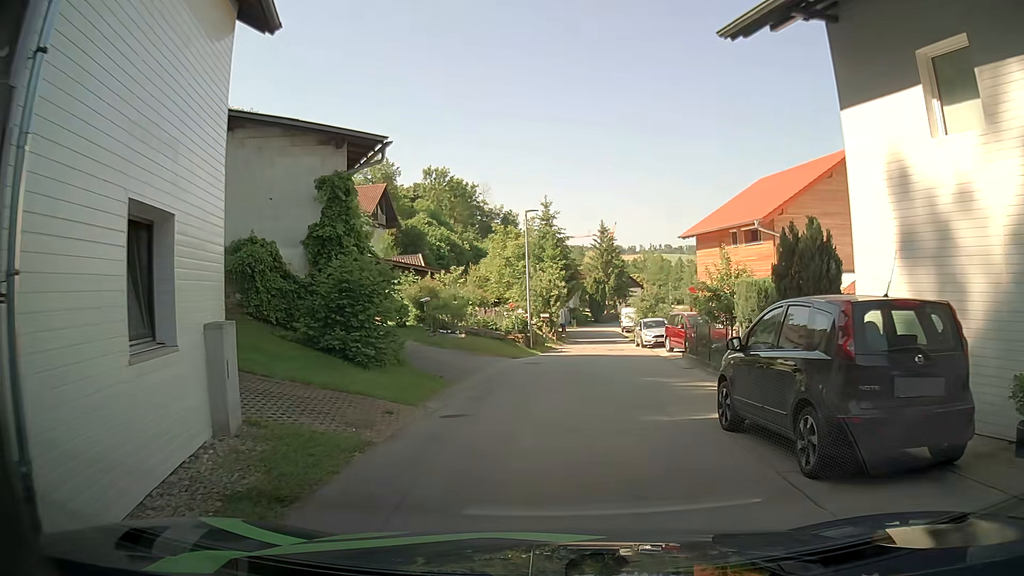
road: unclassified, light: Day
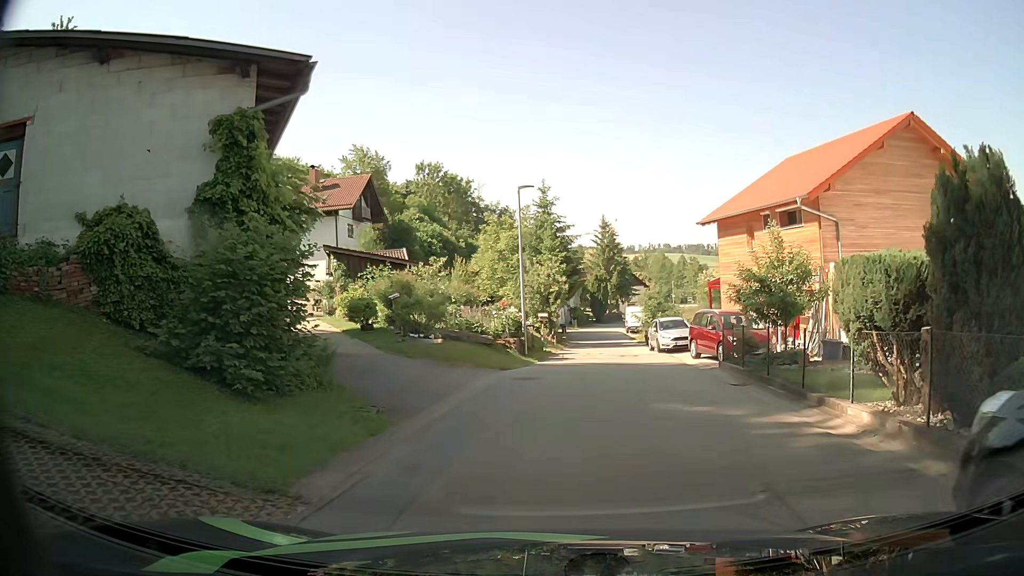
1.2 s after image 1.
(0.0, +5.5) m; 0°
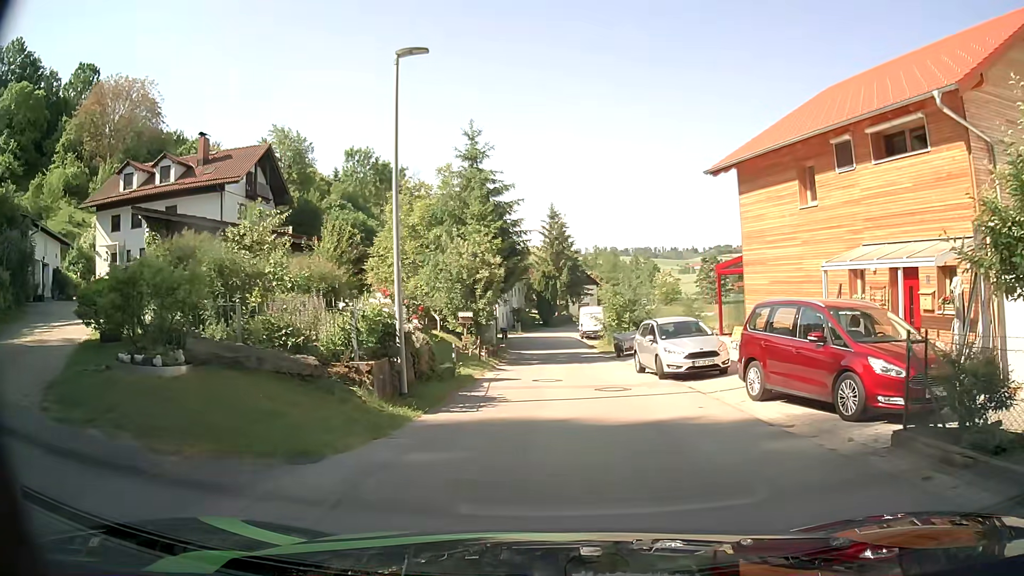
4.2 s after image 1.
(+0.5, +12.8) m; +4°
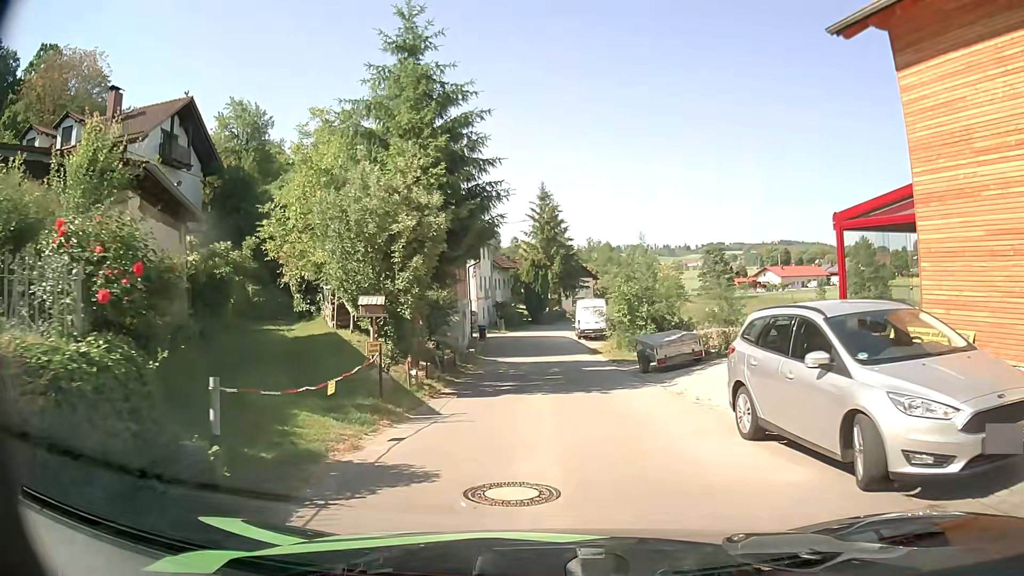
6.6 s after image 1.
(+0.2, +11.8) m; +2°
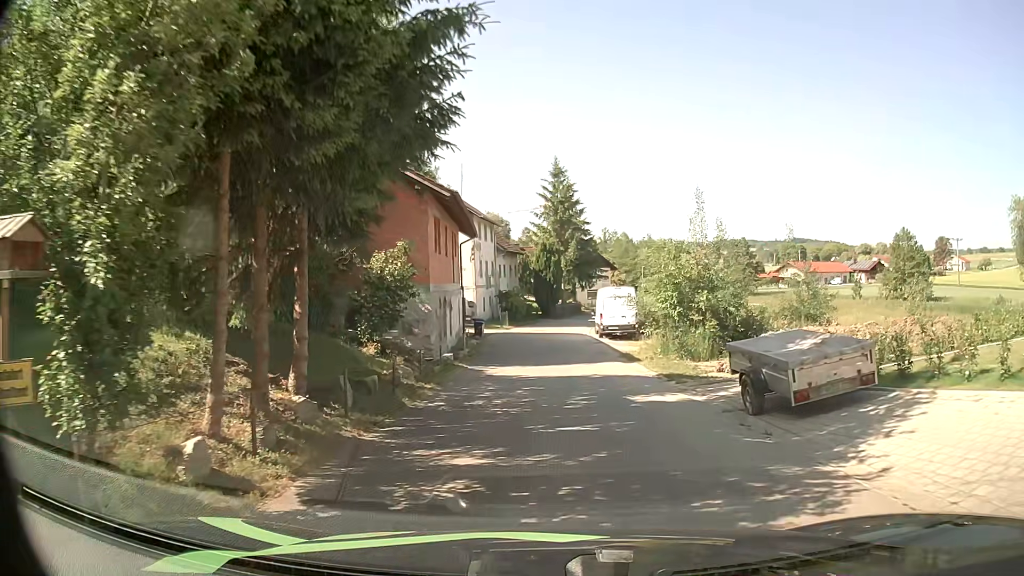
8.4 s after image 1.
(-0.2, +9.8) m; -2°
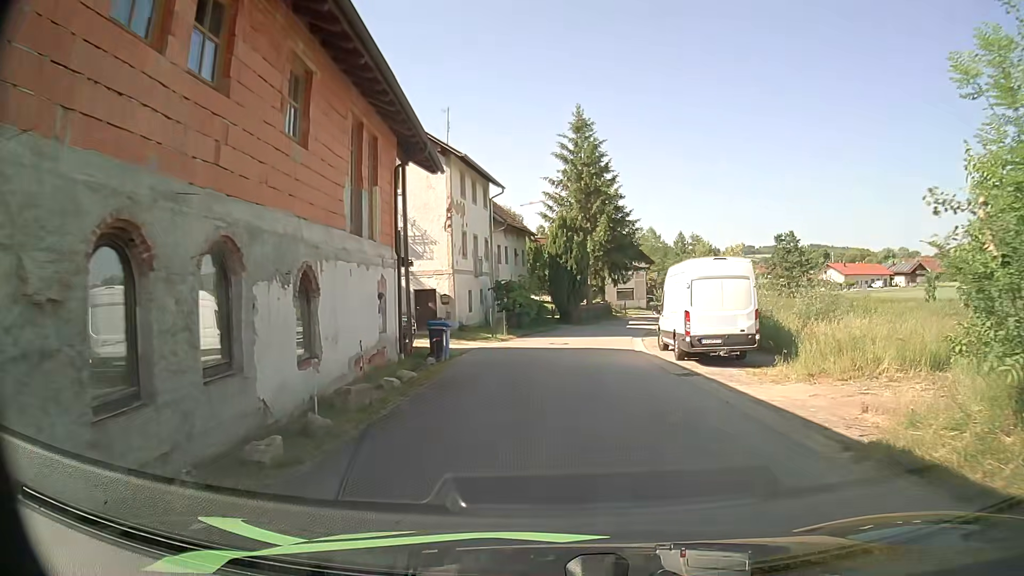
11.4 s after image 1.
(-0.4, +18.5) m; -3°
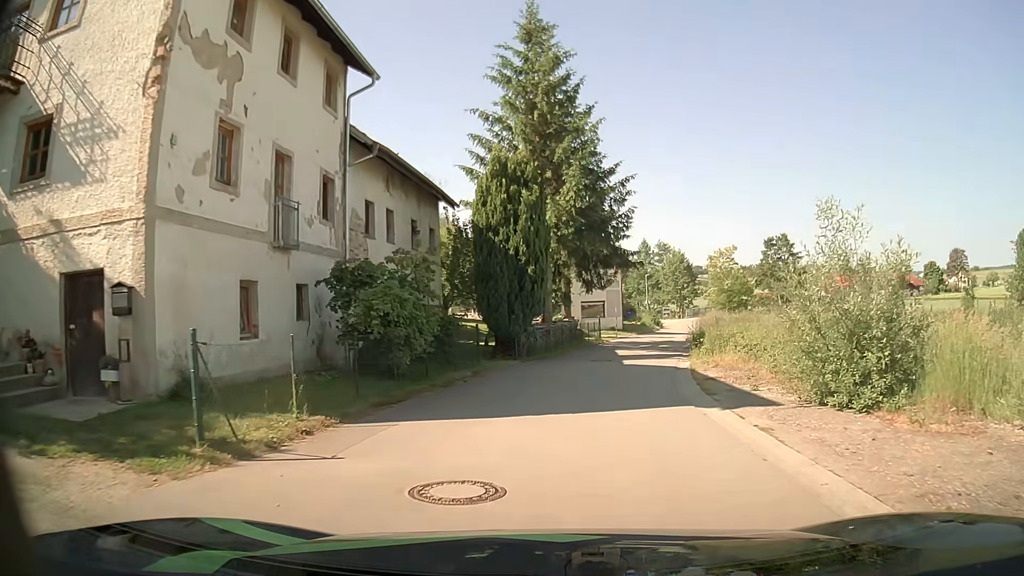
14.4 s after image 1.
(+1.0, +20.6) m; +6°
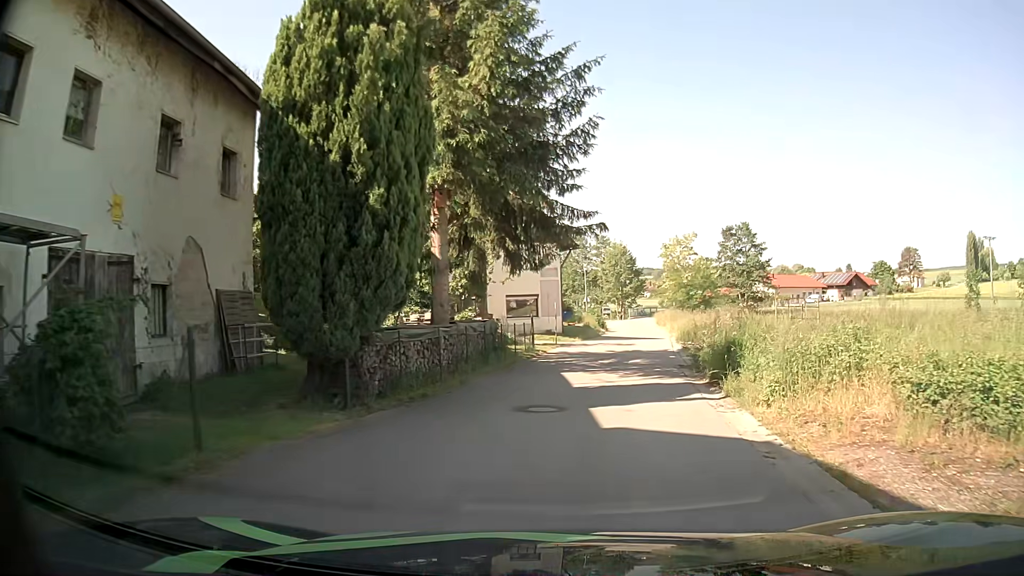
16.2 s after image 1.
(+0.7, +13.0) m; +7°
(0, +10) (+2, +20) (+3, +30) (+5, +40) (+6, +50) (+7, +59) (+8, +69) (+9, +79) (+14, +88) (+19, +97) m
